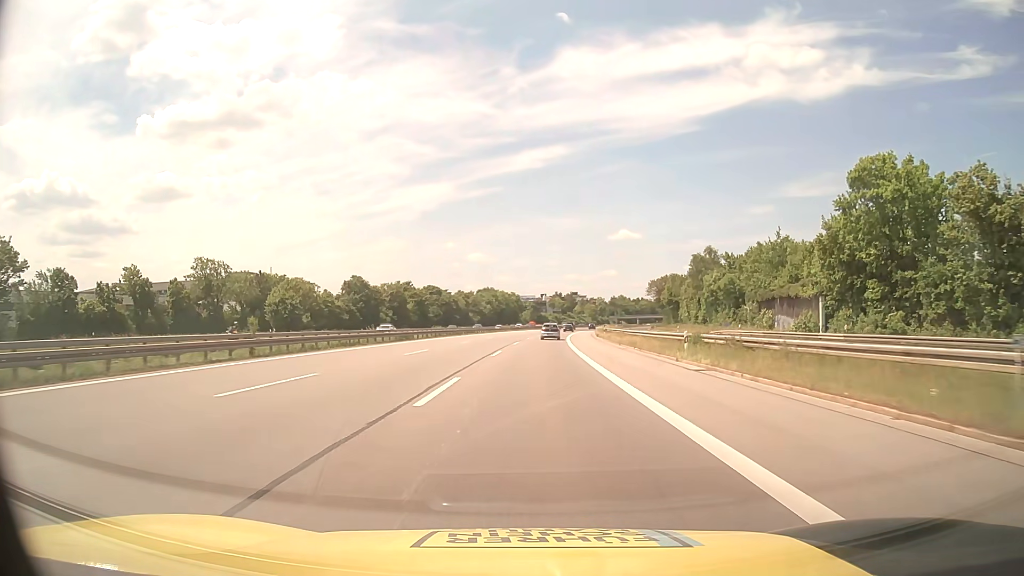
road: motorway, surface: asphalt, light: Day
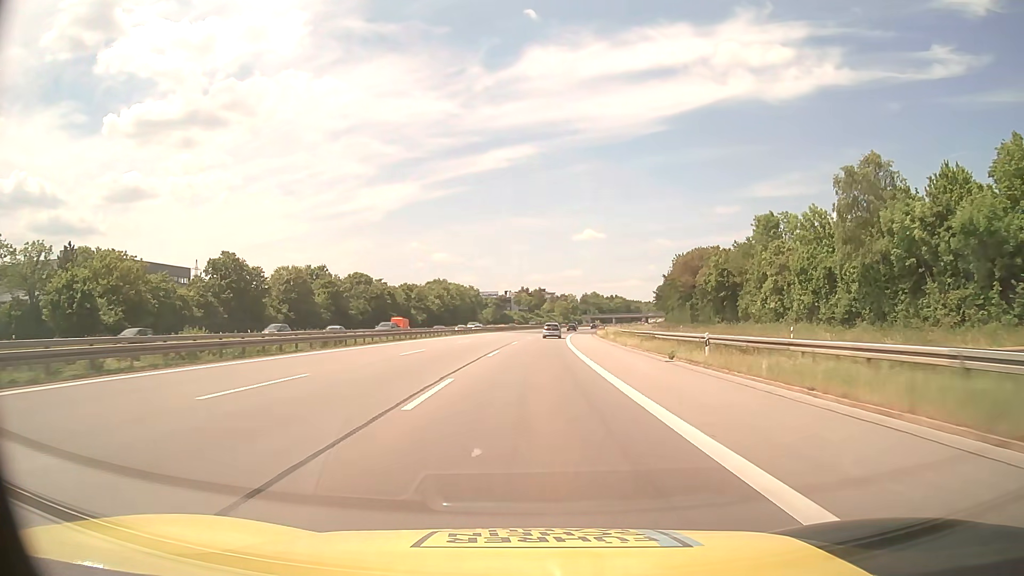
(+1.2, +54.3) m; +3°
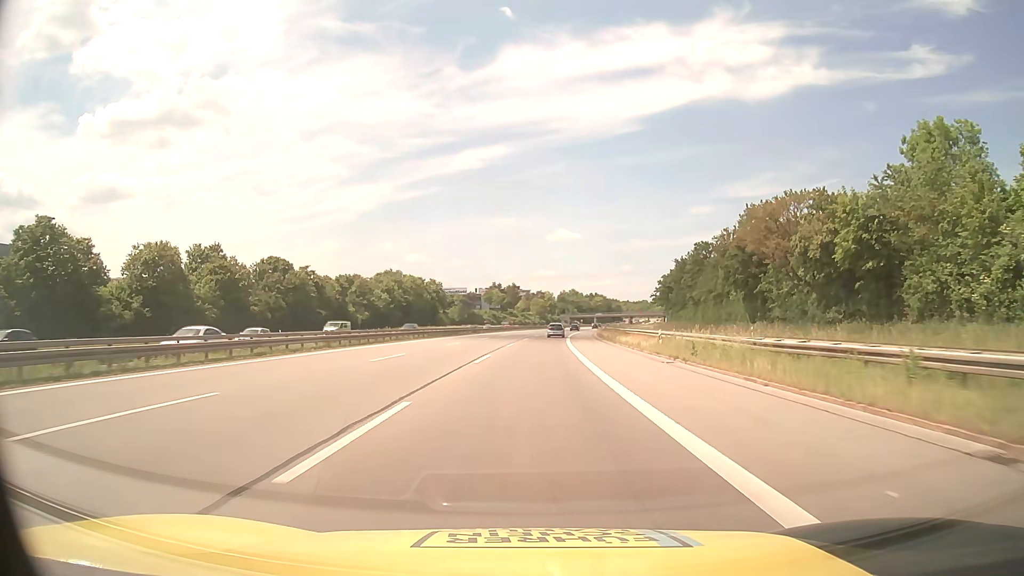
(+0.8, +40.7) m; +2°
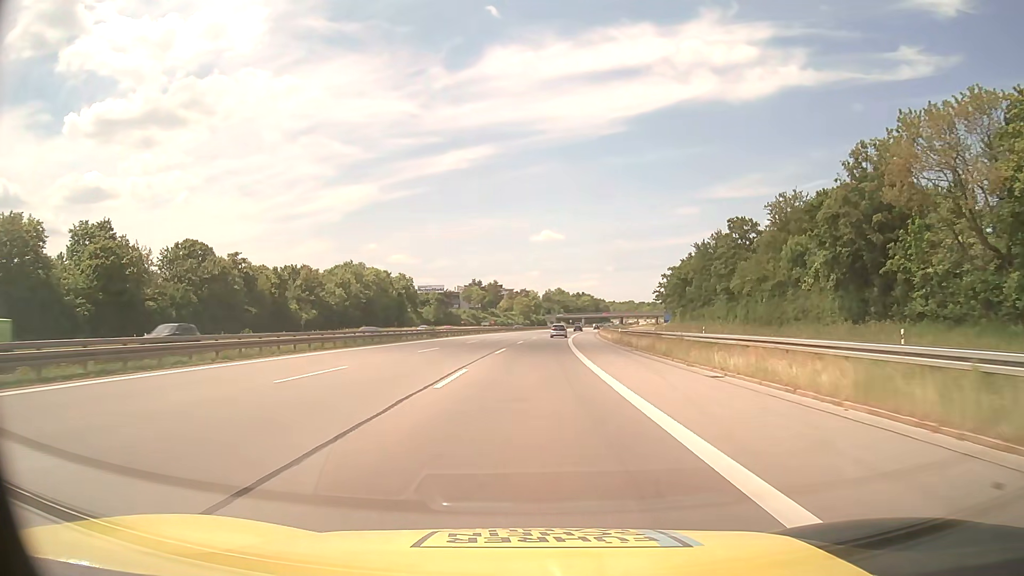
(+0.3, +27.1) m; +1°
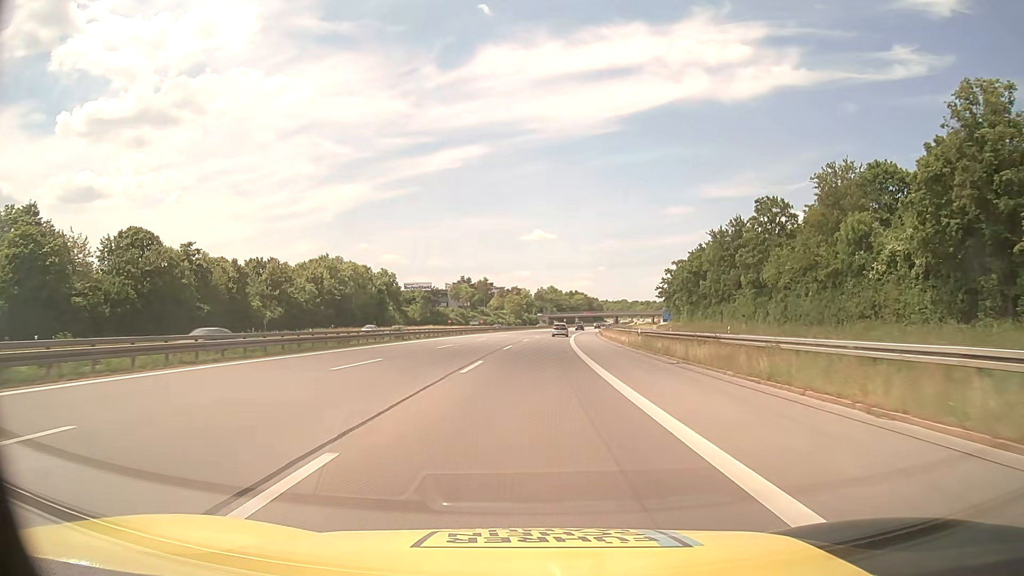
(+0.1, +13.6) m; +1°
(0, +10) (0, +20) (0, +30) (+1, +40) (+1, +50) (+2, +60) (+3, +70) (+3, +80) (+4, +90) (+5, +100) m
